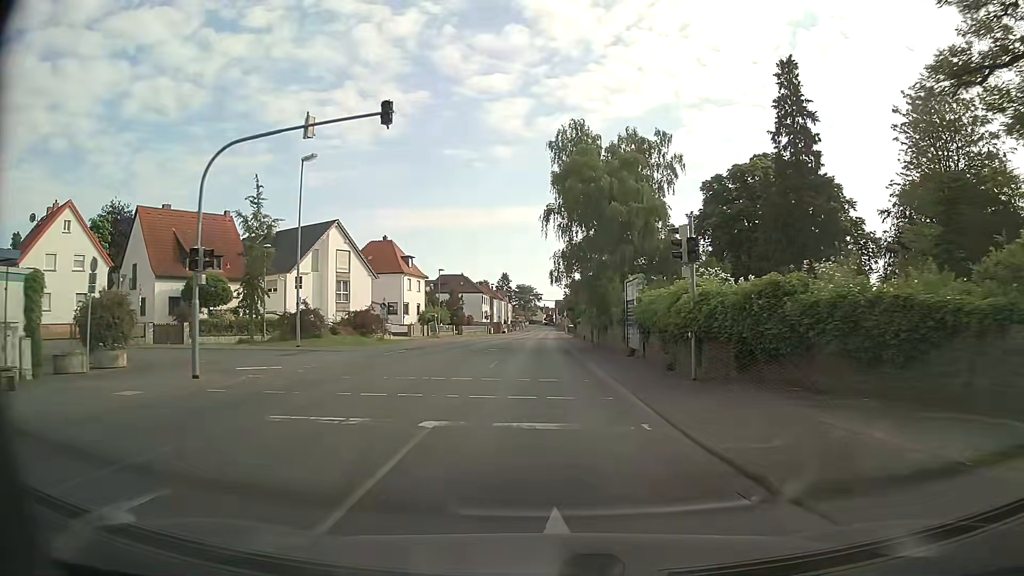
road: secondary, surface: asphalt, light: Day
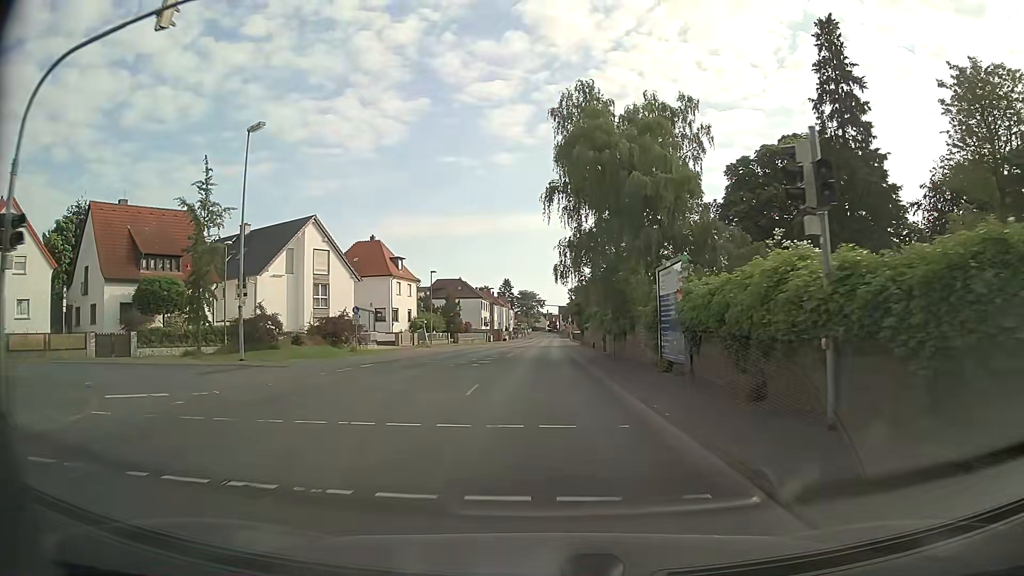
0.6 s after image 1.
(0.0, +7.5) m; 0°
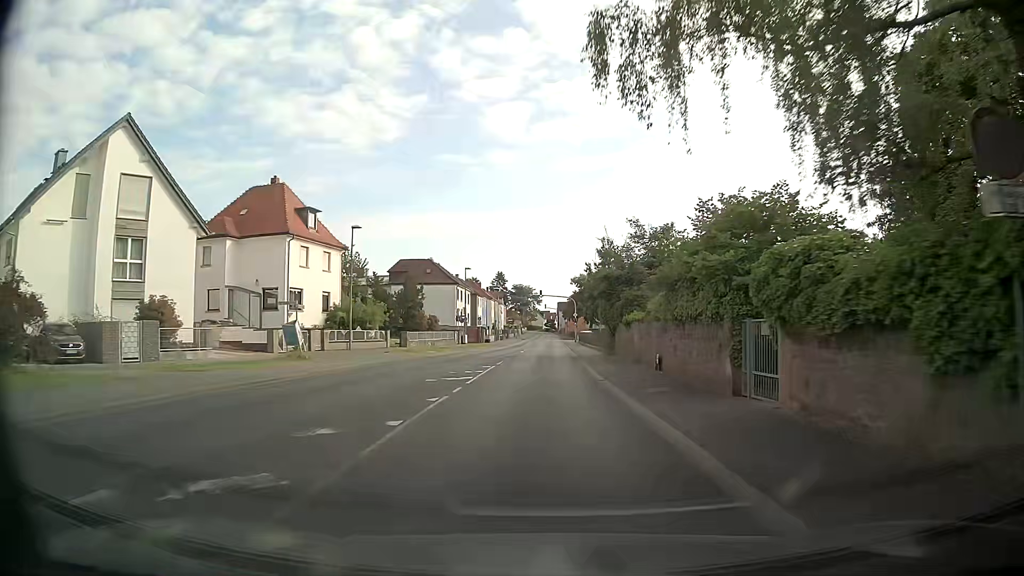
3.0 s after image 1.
(-0.1, +29.6) m; 0°
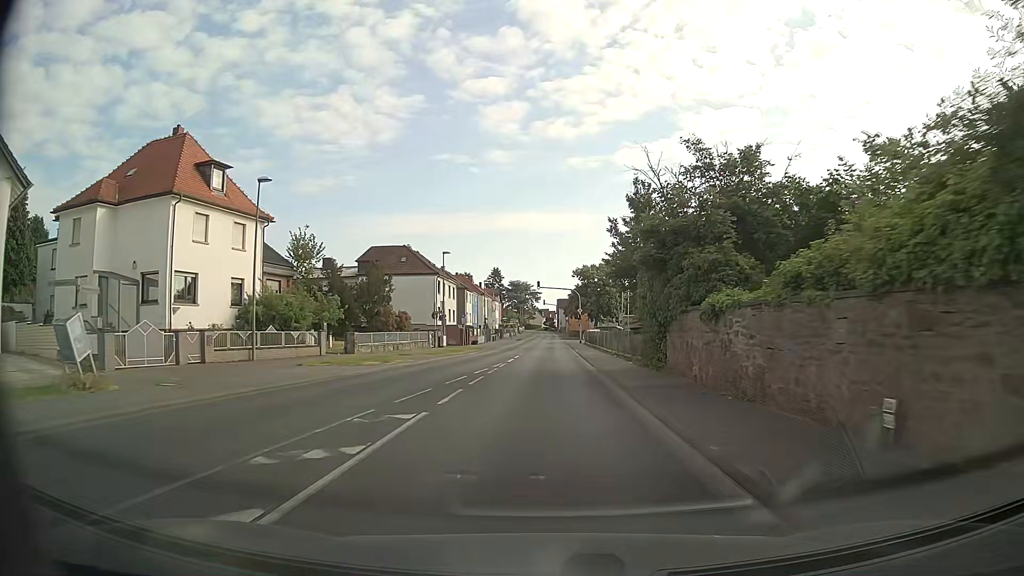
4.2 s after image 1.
(+0.1, +14.6) m; 0°
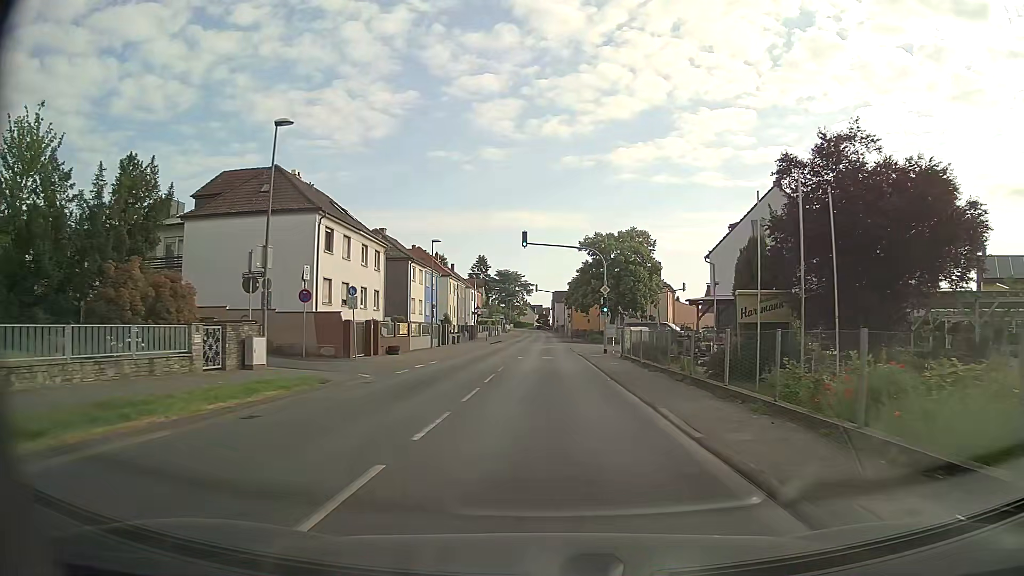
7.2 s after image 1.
(+0.2, +36.4) m; +1°
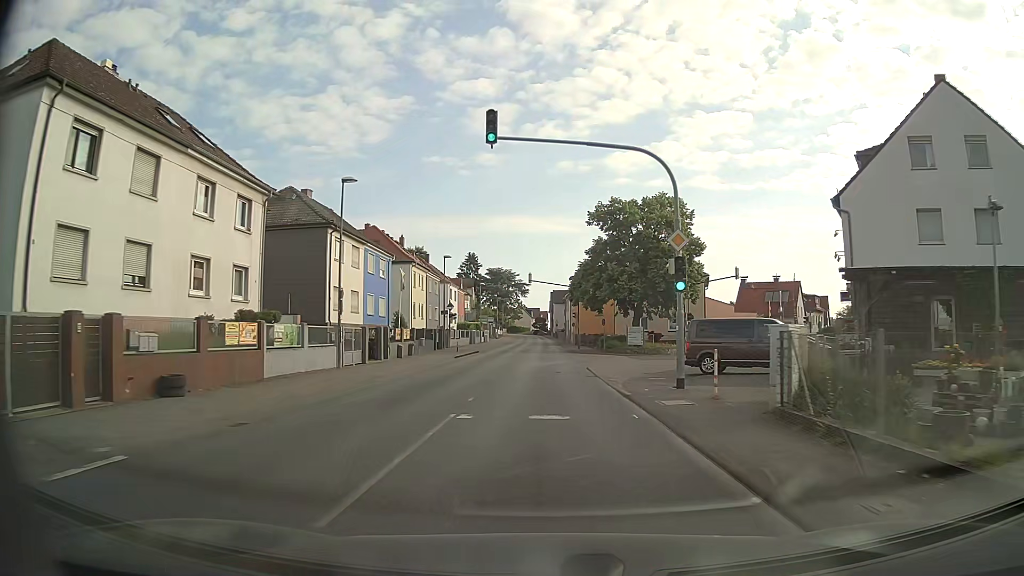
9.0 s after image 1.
(+0.1, +21.8) m; 0°
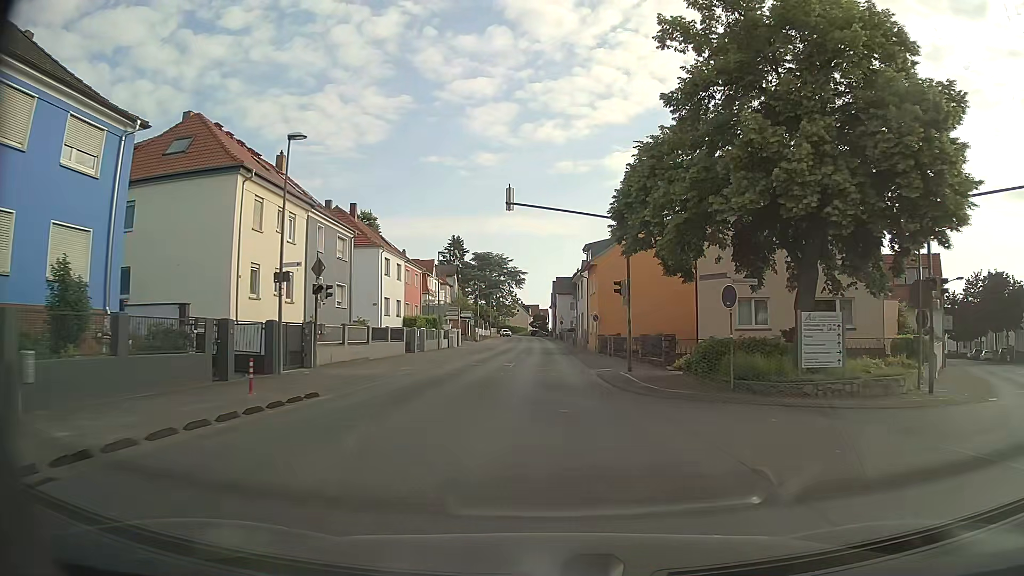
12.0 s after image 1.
(-0.1, +35.7) m; 0°
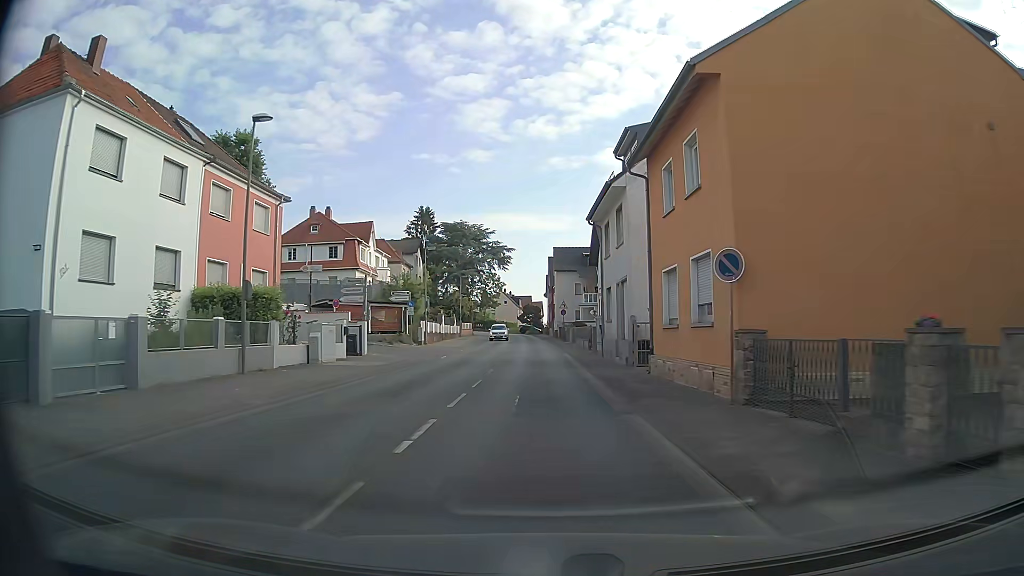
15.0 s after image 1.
(+0.3, +35.1) m; +1°
(0, +10) (0, +20) (-1, +30) (-1, +40) (-1, +50) (-2, +60) (-2, +70) (-3, +80) (-3, +90) (-4, +100) m
